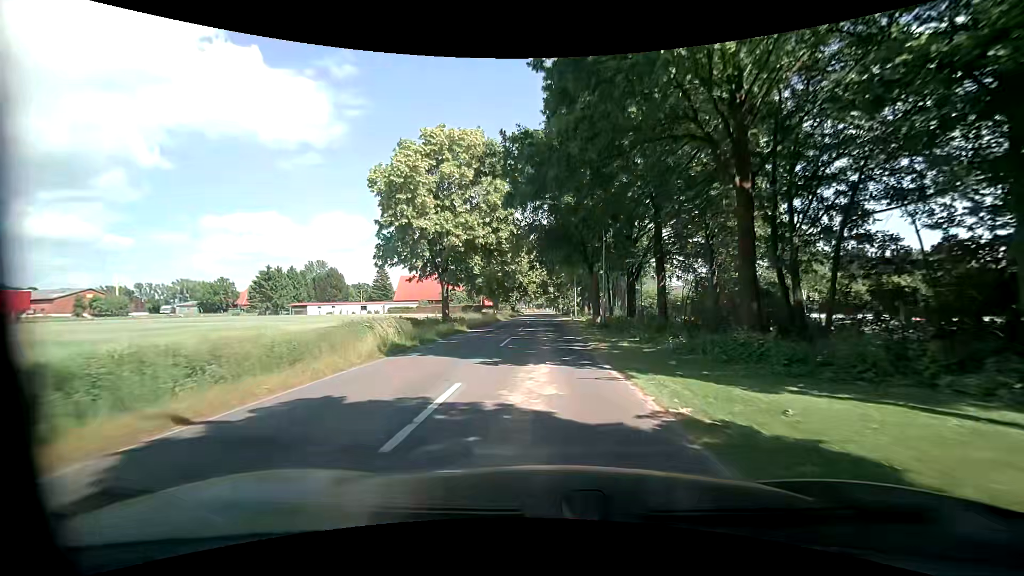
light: Day
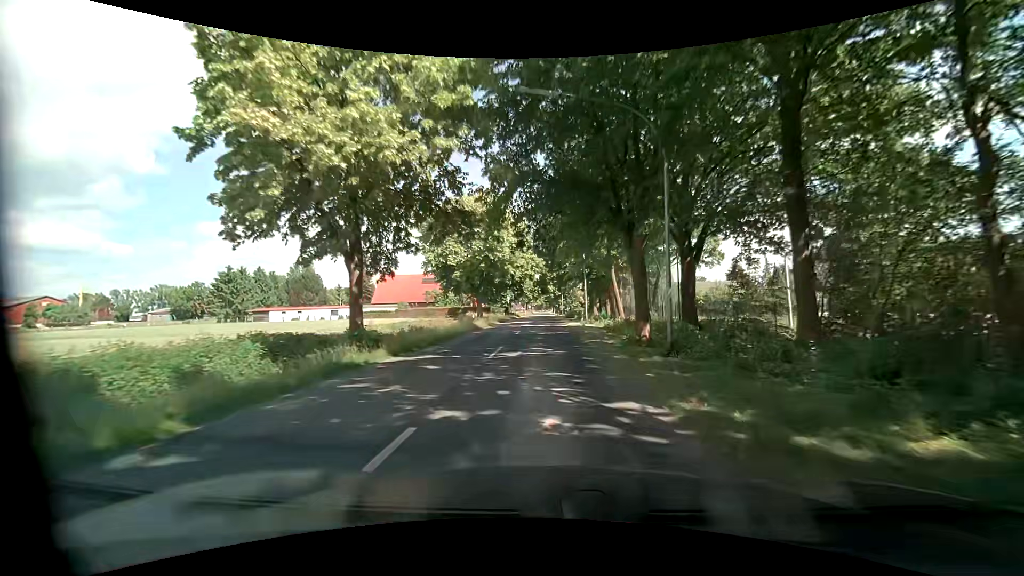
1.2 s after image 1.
(+0.1, +15.5) m; 0°
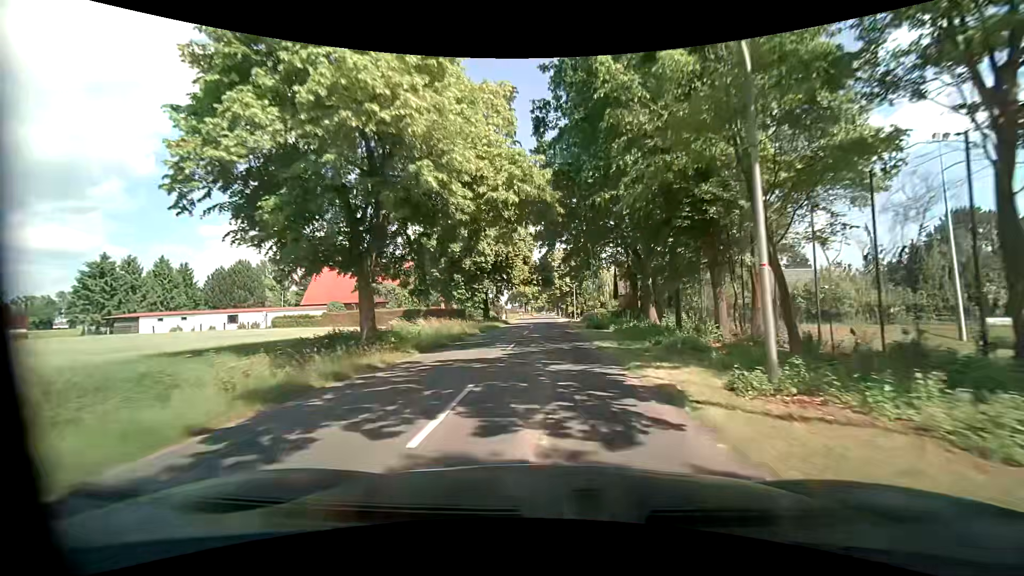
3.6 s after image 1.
(-0.1, +32.9) m; 0°
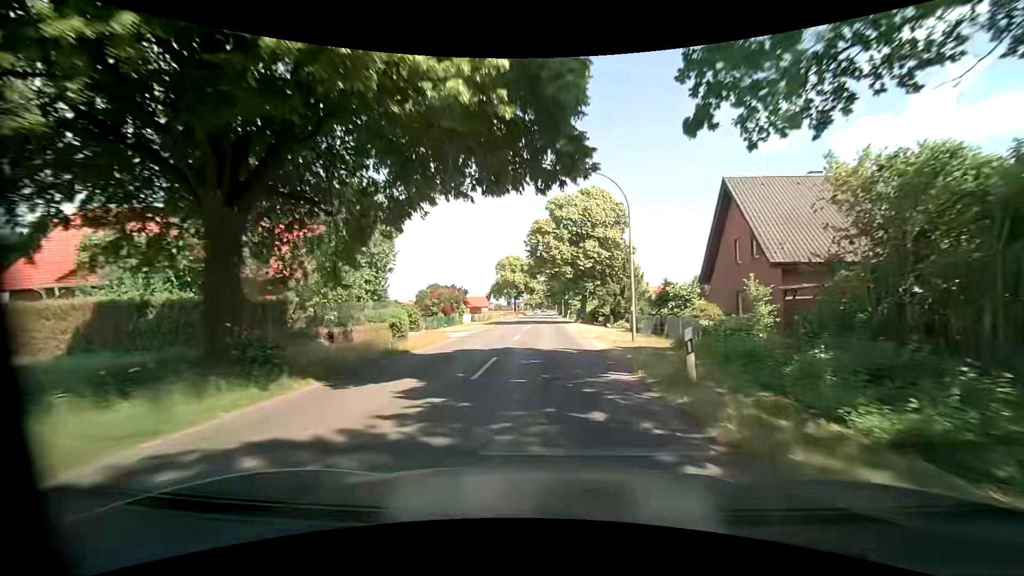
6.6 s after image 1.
(0.0, +43.7) m; 0°
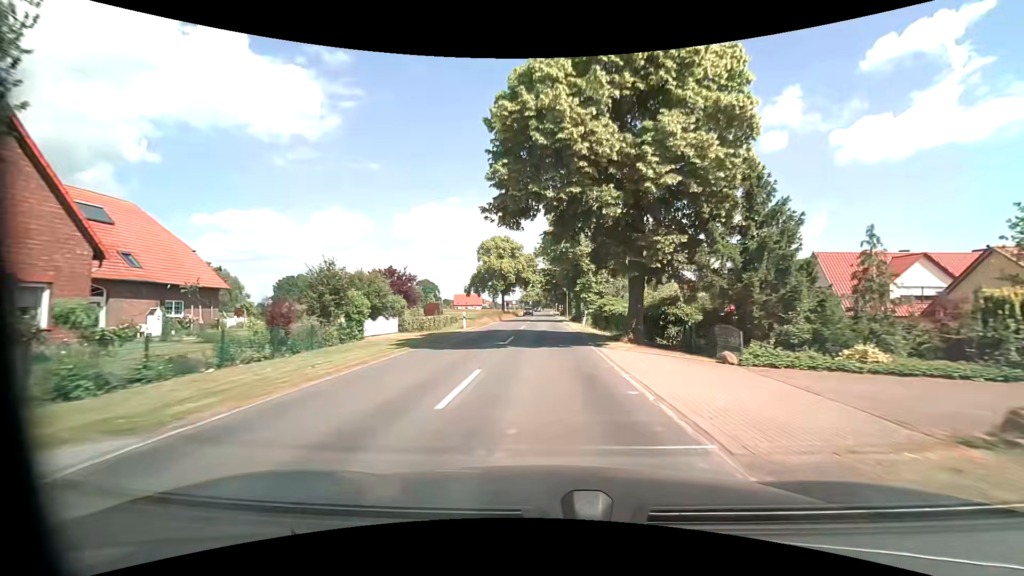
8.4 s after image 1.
(+0.1, +27.3) m; 0°
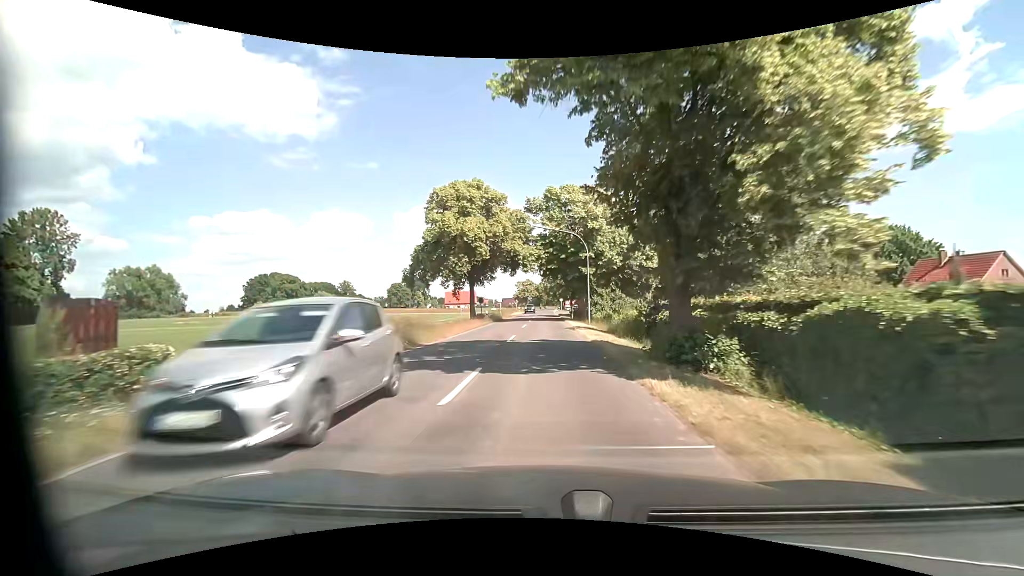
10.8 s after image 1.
(-0.1, +35.7) m; 0°
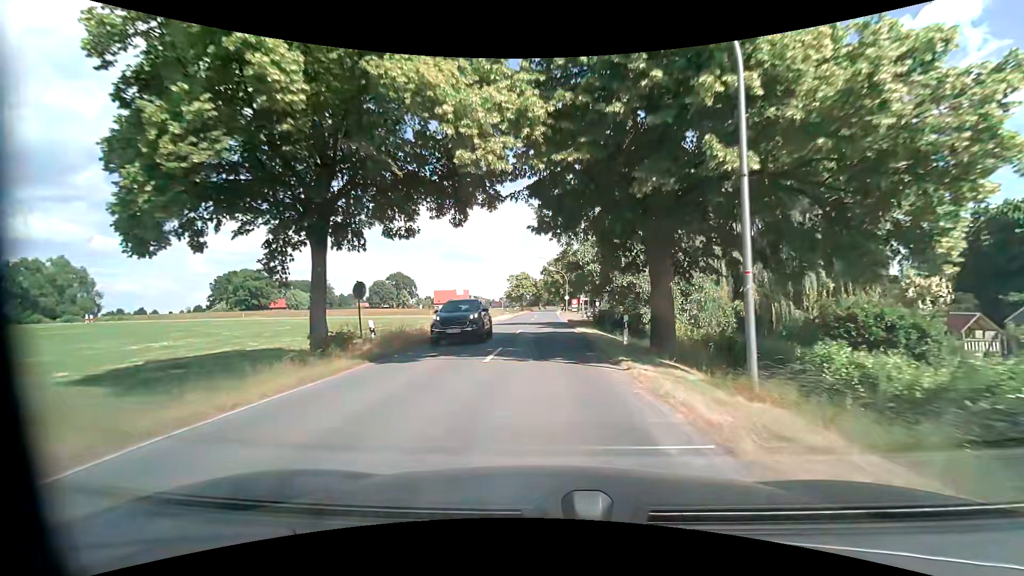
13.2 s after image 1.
(0.0, +30.9) m; 0°
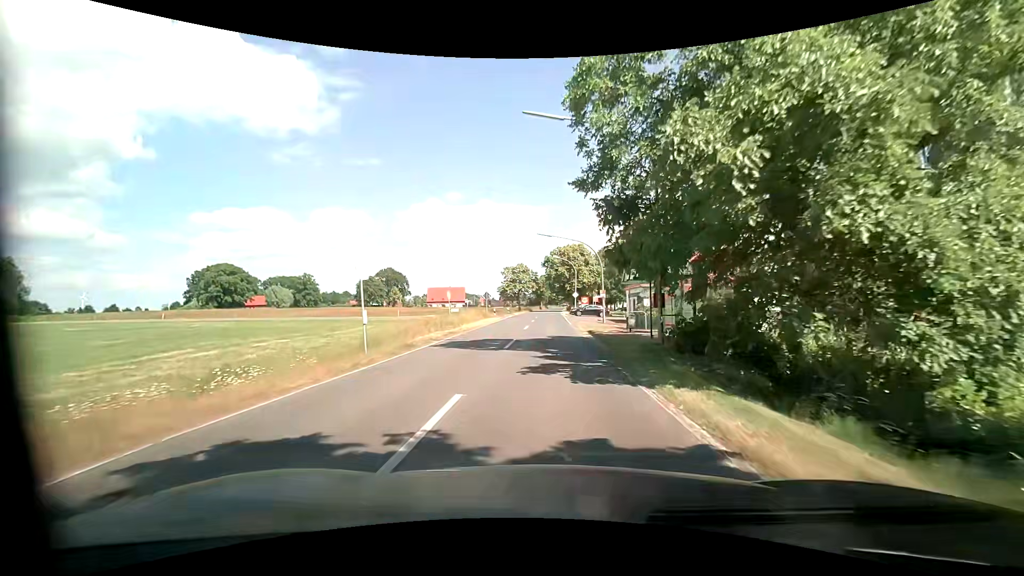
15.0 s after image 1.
(-0.1, +20.1) m; 0°
(0, +10) (0, +20) (0, +30) (0, +40) (+1, +50) (+6, +58) (+15, +62) (+25, +64) (+35, +67) (+45, +70) m
